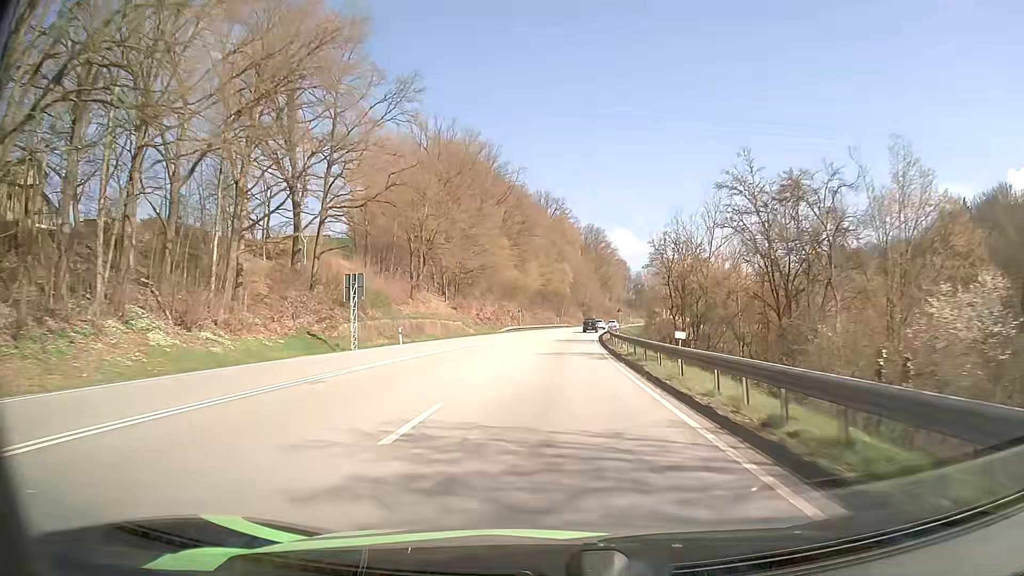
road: primary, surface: asphalt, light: Day
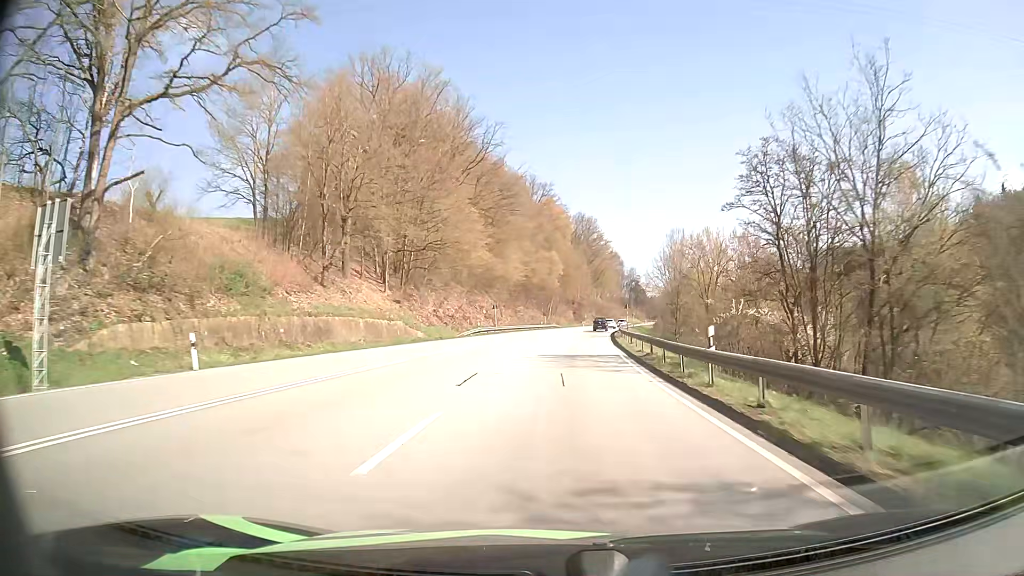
(+0.1, +26.3) m; +1°
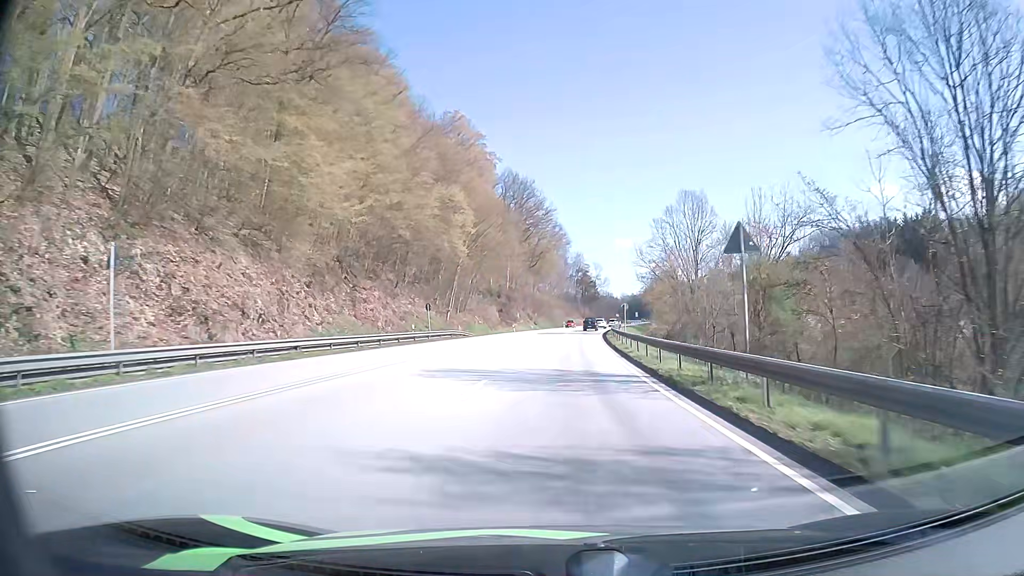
(+3.5, +65.3) m; +6°
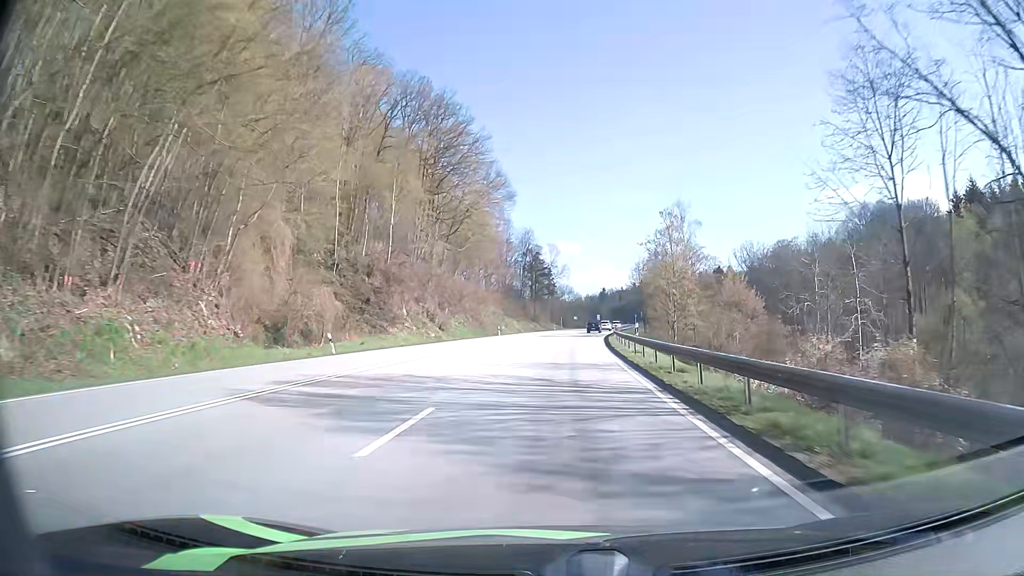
(+2.8, +63.9) m; +4°
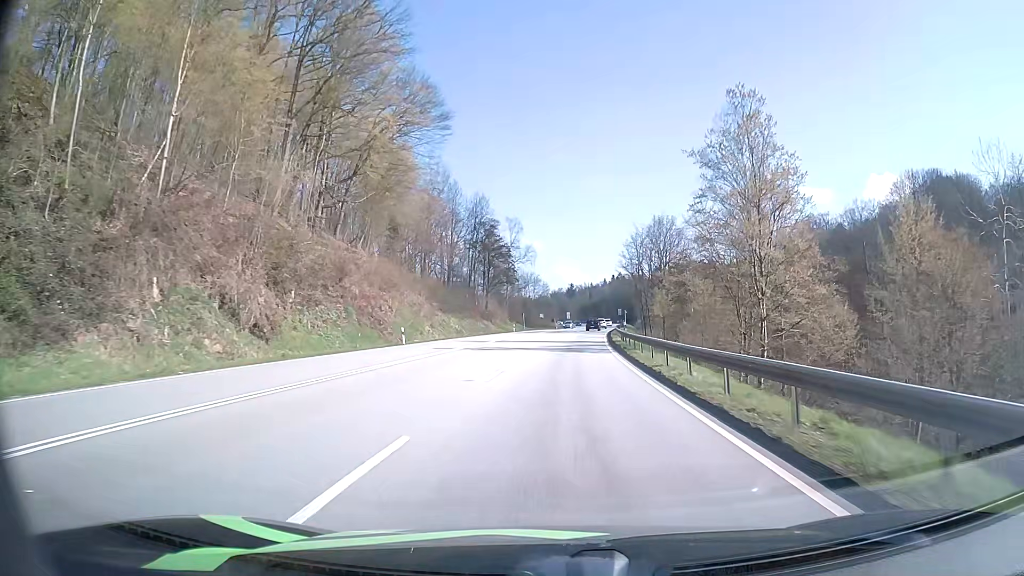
(+0.9, +38.4) m; +3°
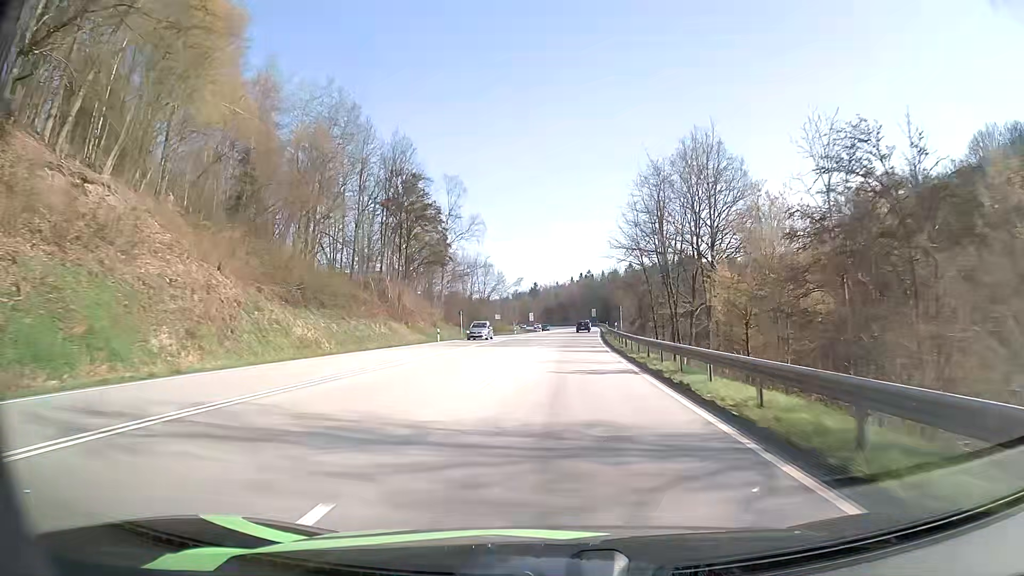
(+1.1, +38.5) m; +3°
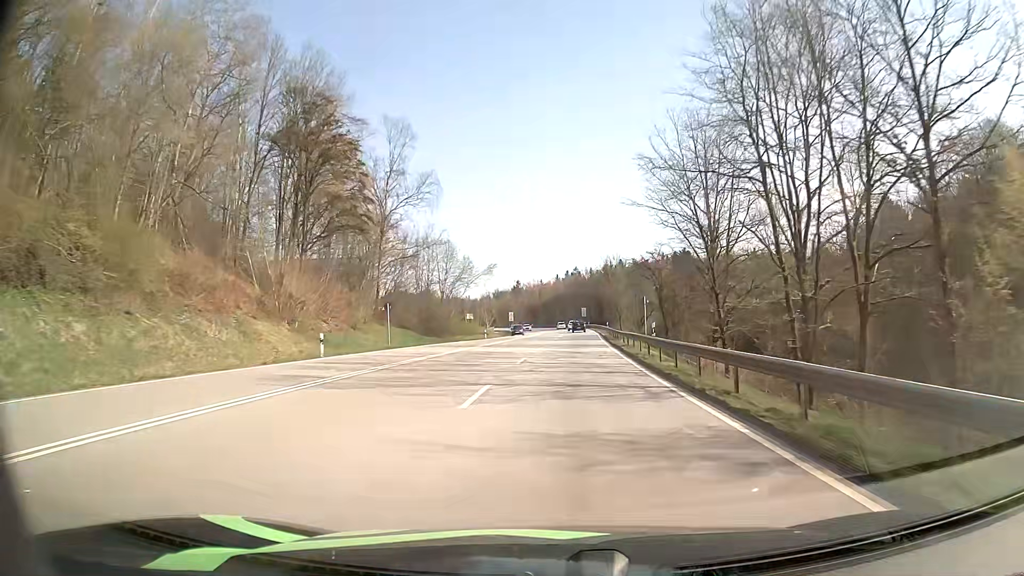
(+0.3, +25.7) m; +1°
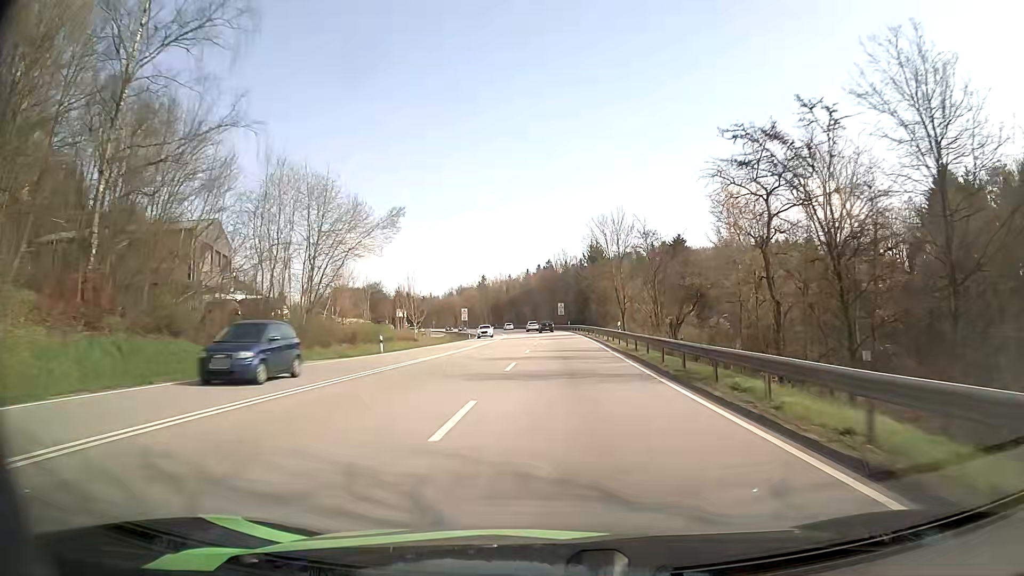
(+0.8, +38.5) m; +2°
(0, +10) (0, +20) (0, +30) (+1, +40) (+1, +50) (+1, +60) (+1, +70) (+1, +80) (0, +90) (0, +100) m
